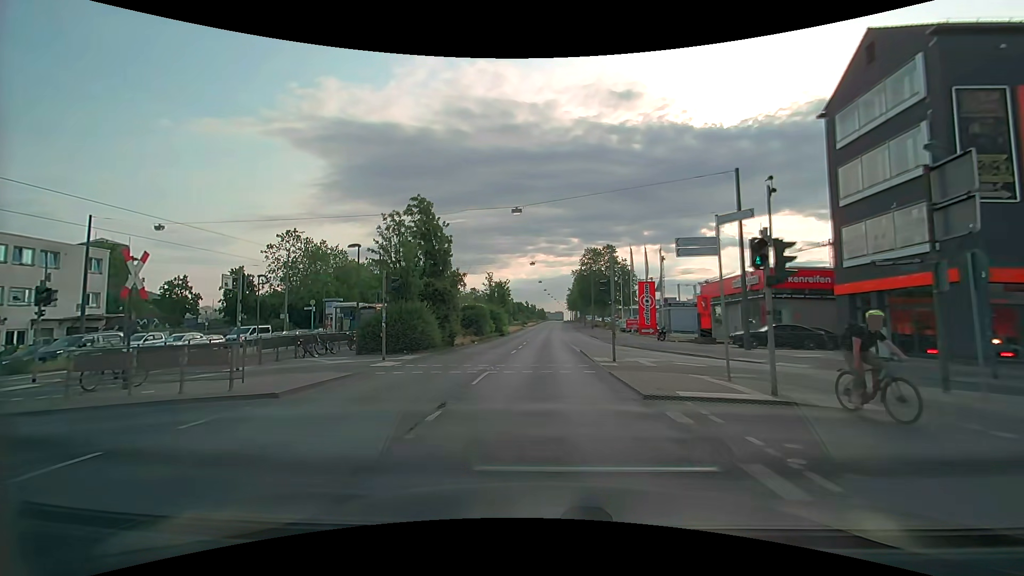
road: primary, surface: asphalt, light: Day
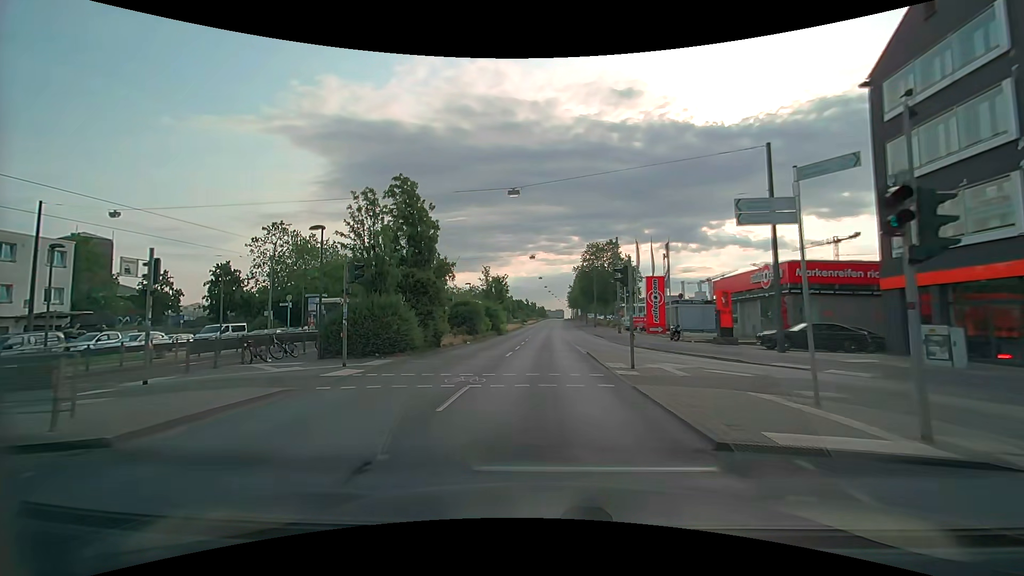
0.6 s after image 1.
(0.0, +4.1) m; -1°
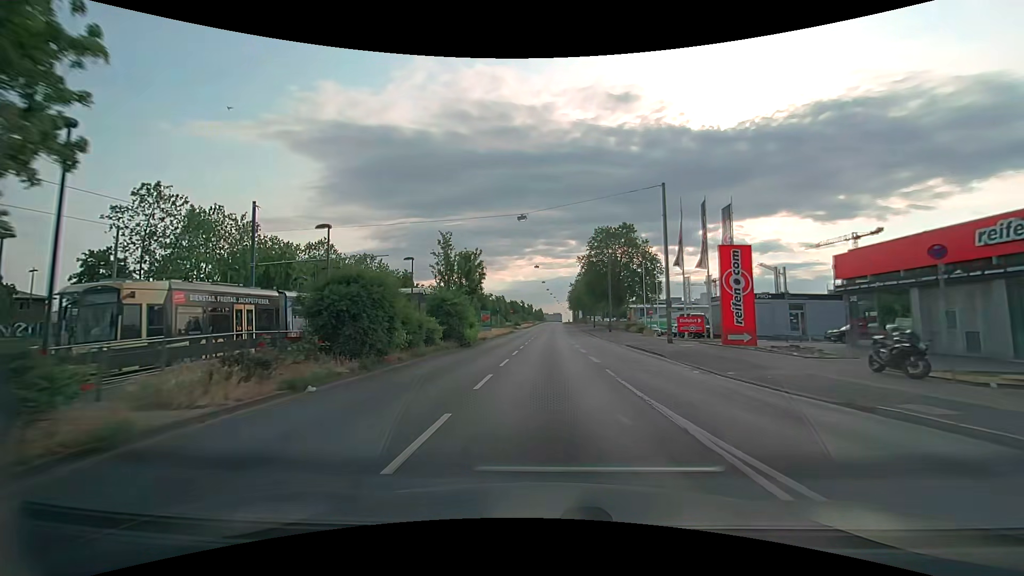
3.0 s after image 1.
(+0.2, +22.6) m; +1°
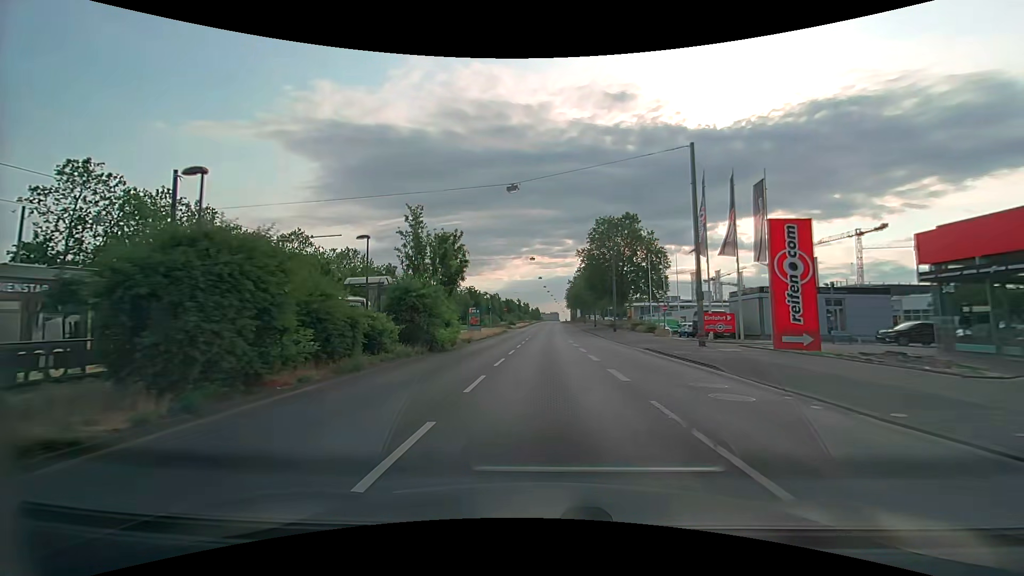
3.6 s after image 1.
(0.0, +7.2) m; +1°
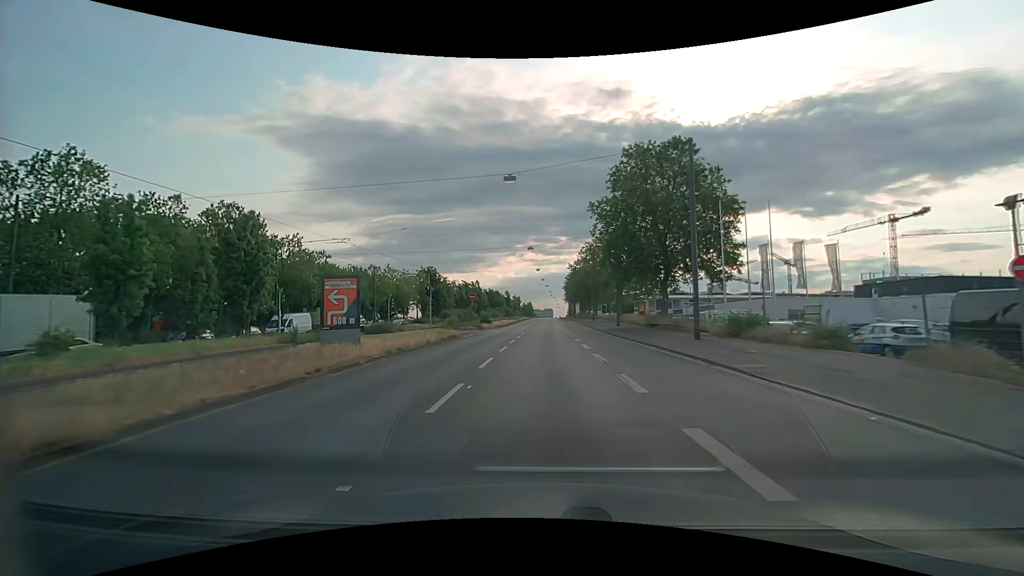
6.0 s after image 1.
(-0.3, +32.8) m; 0°
(0, +10) (0, +20) (0, +30) (0, +40) (0, +50) (+1, +60) (+1, +70) (+1, +80) (+1, +90) (+2, +100) m
